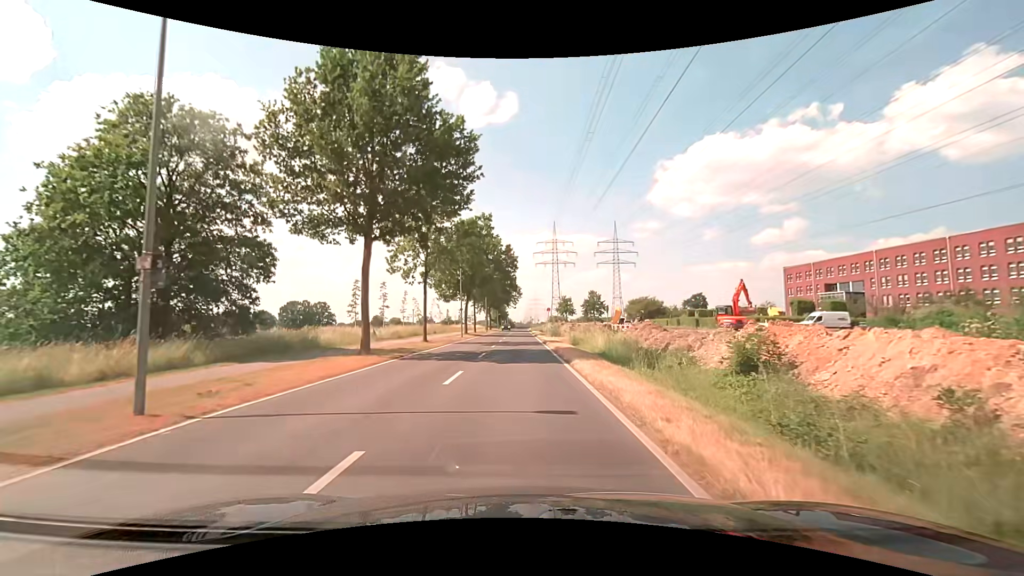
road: secondary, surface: asphalt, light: Day
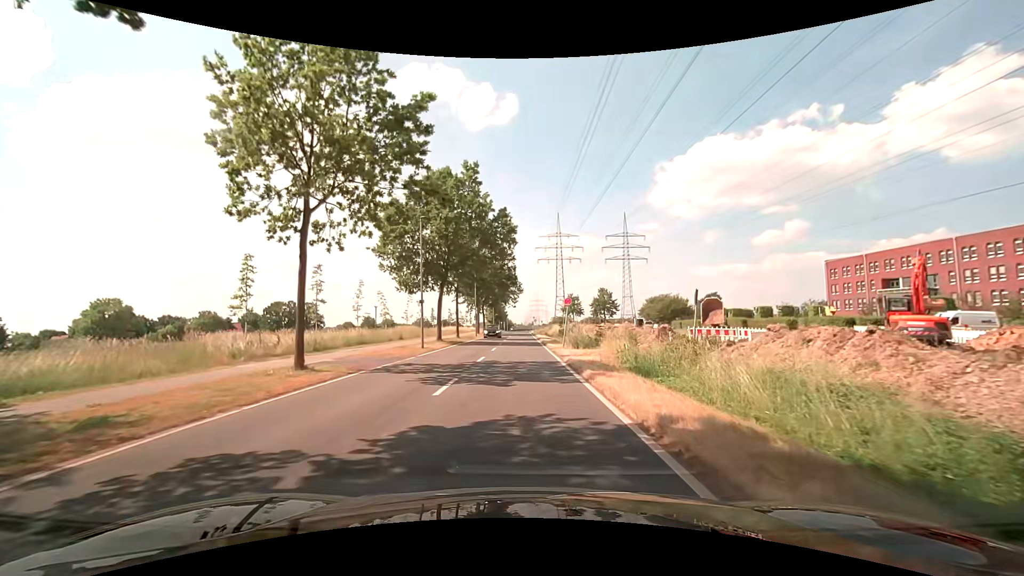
(-0.2, +19.3) m; -1°
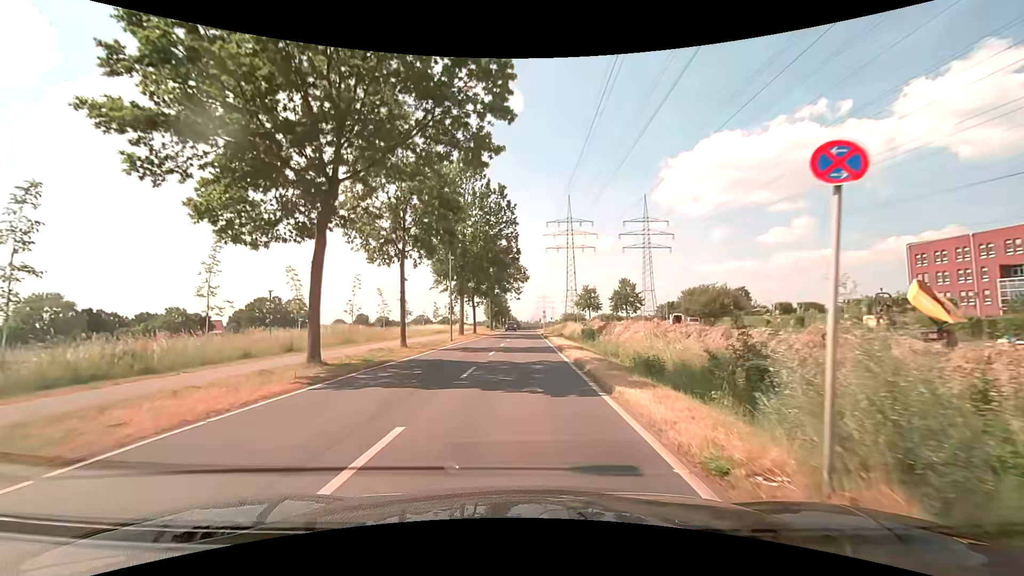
(0.0, +23.7) m; -1°
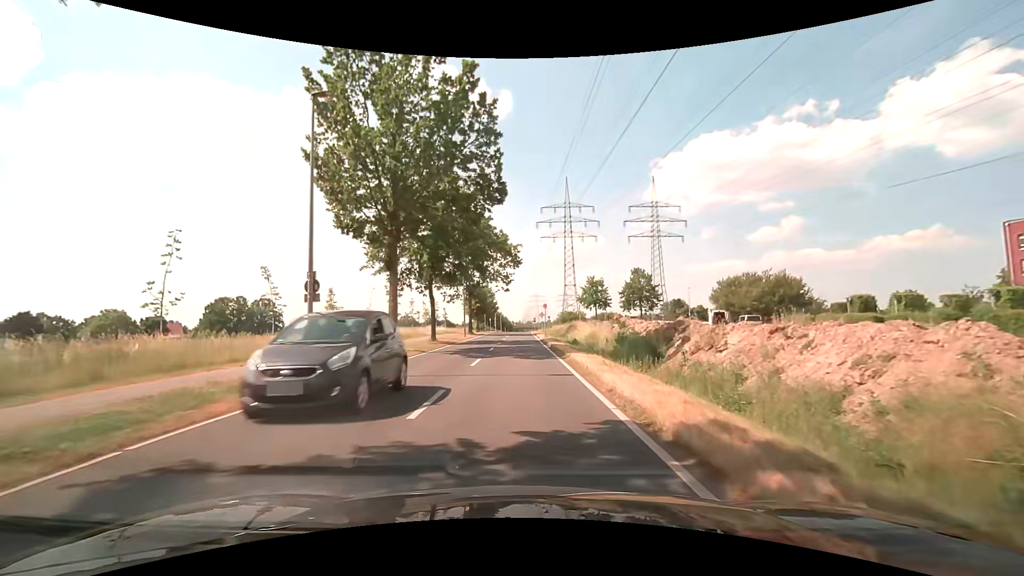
(+0.1, +22.8) m; +1°
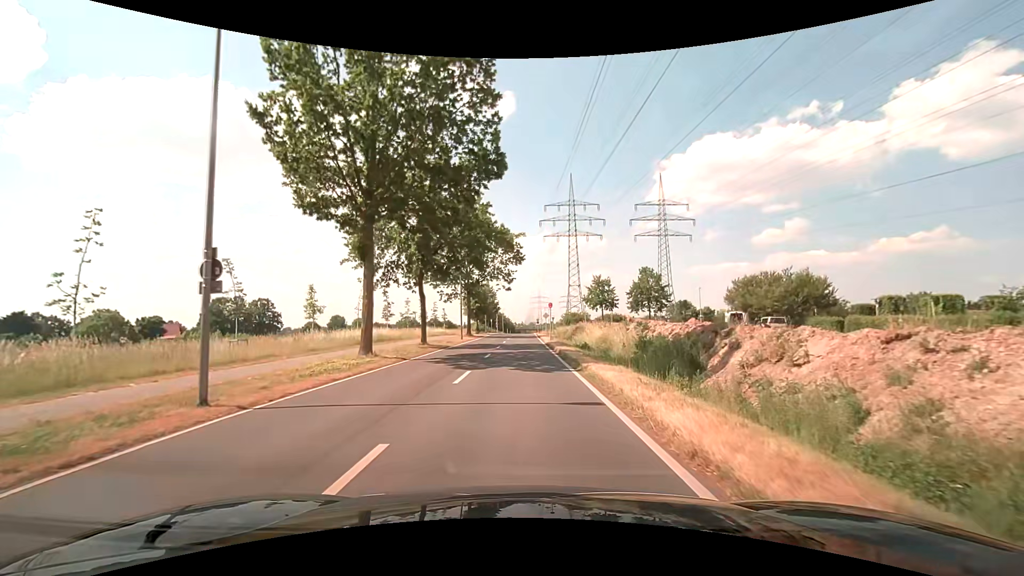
(0.0, +4.5) m; 0°
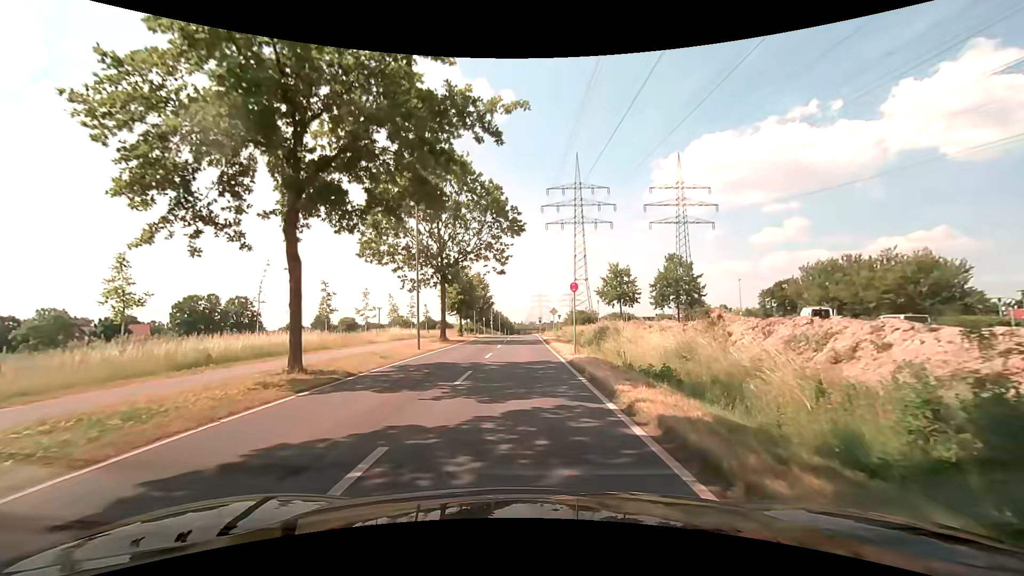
(+0.1, +17.8) m; 0°
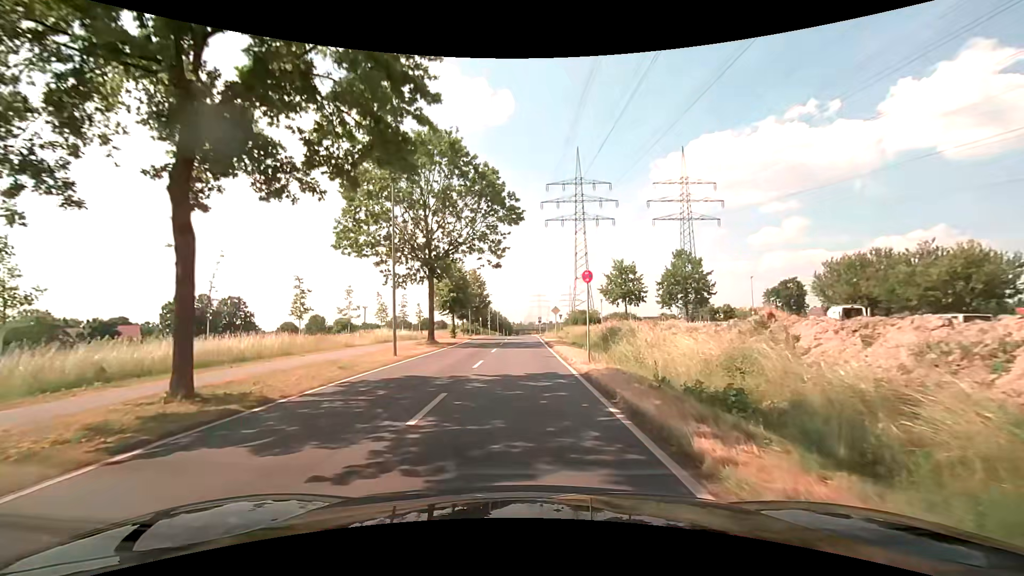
(0.0, +4.5) m; +1°
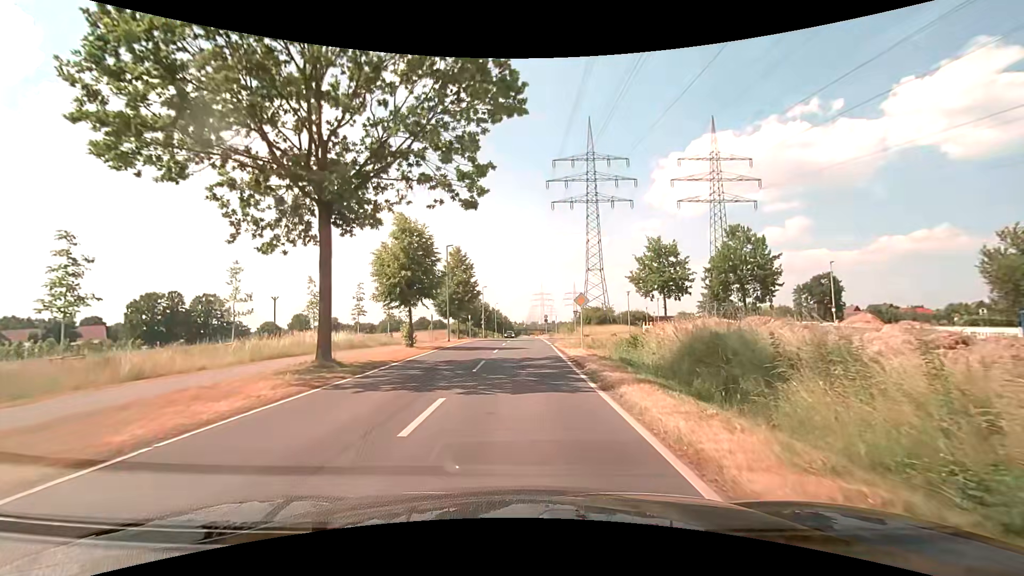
(-0.1, +18.4) m; -1°
(0, +10) (0, +20) (0, +30) (0, +40) (0, +50) (0, +60) (0, +70) (0, +80) (0, +90) (0, +100) m
